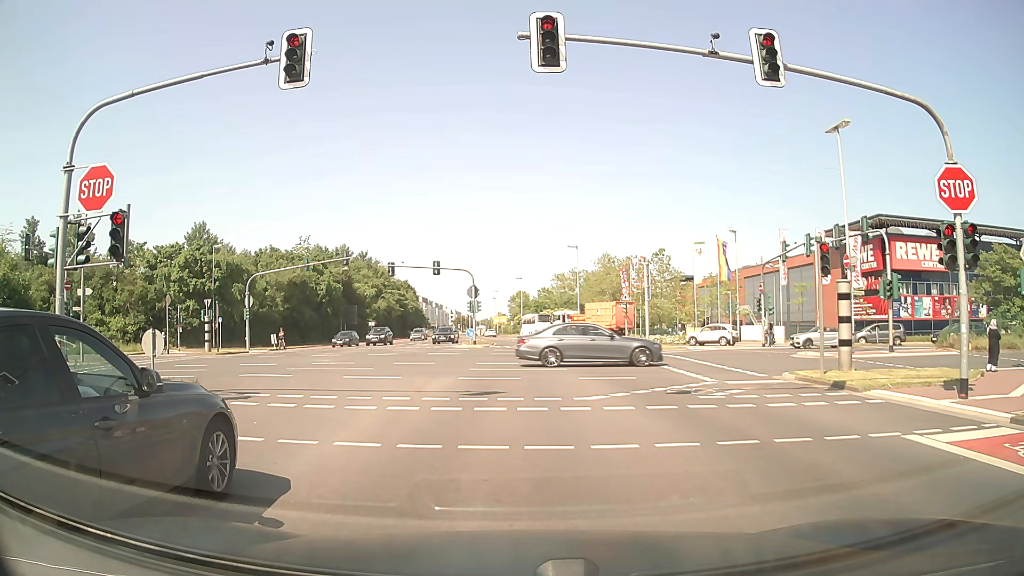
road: secondary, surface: asphalt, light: Day
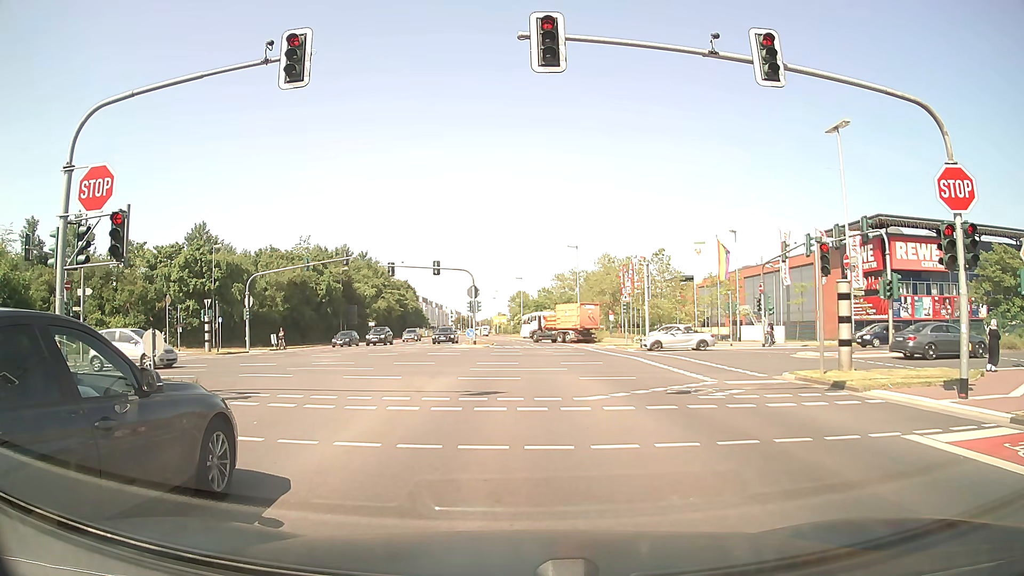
(0.0, 0.0) m; 0°
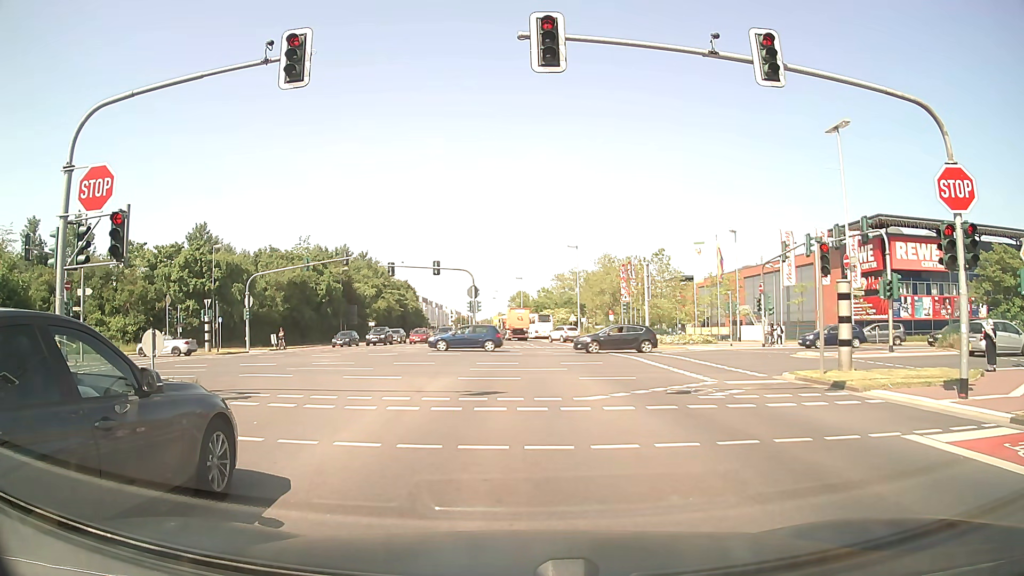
(0.0, 0.0) m; 0°
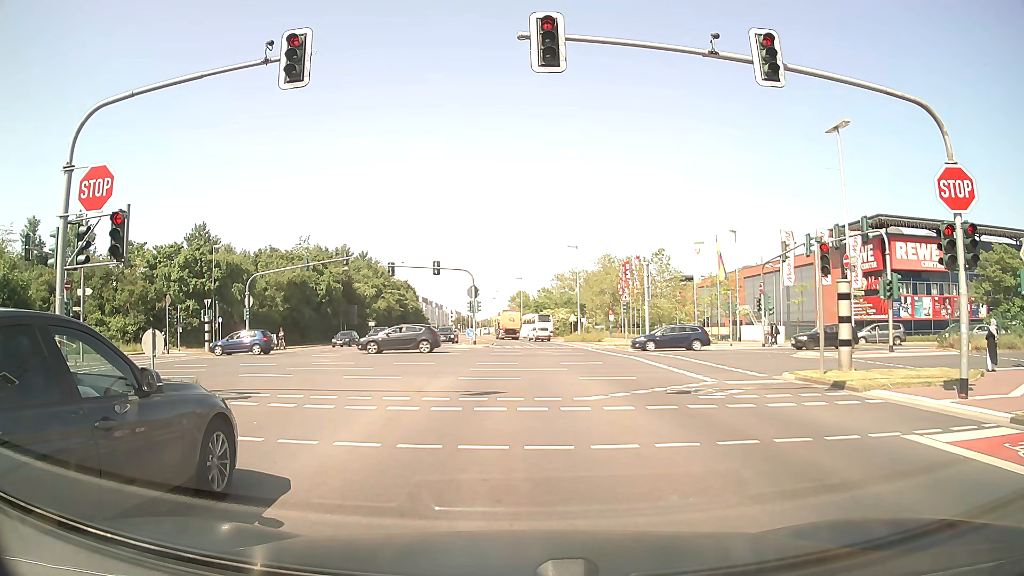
(0.0, 0.0) m; 0°
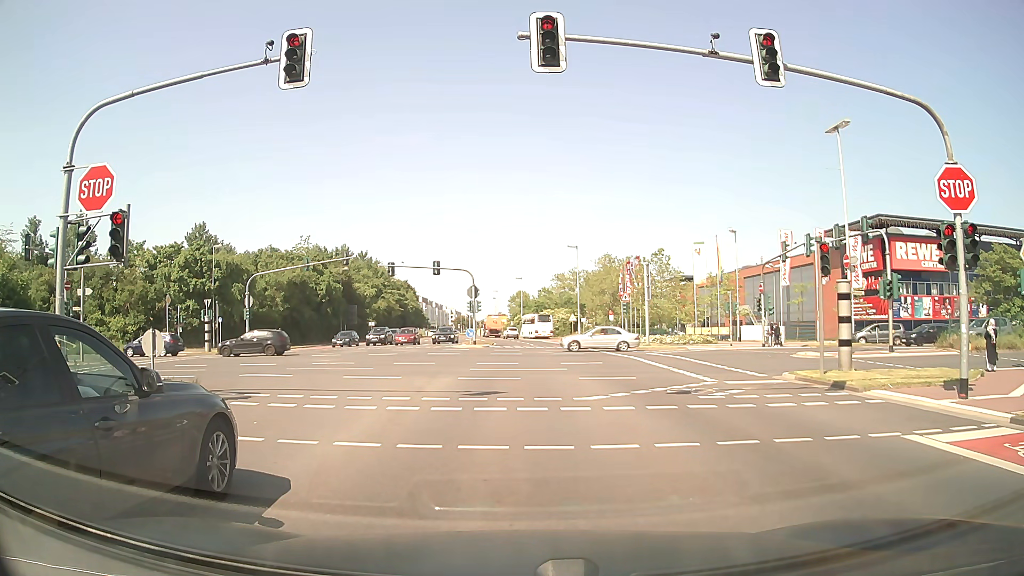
(0.0, 0.0) m; 0°
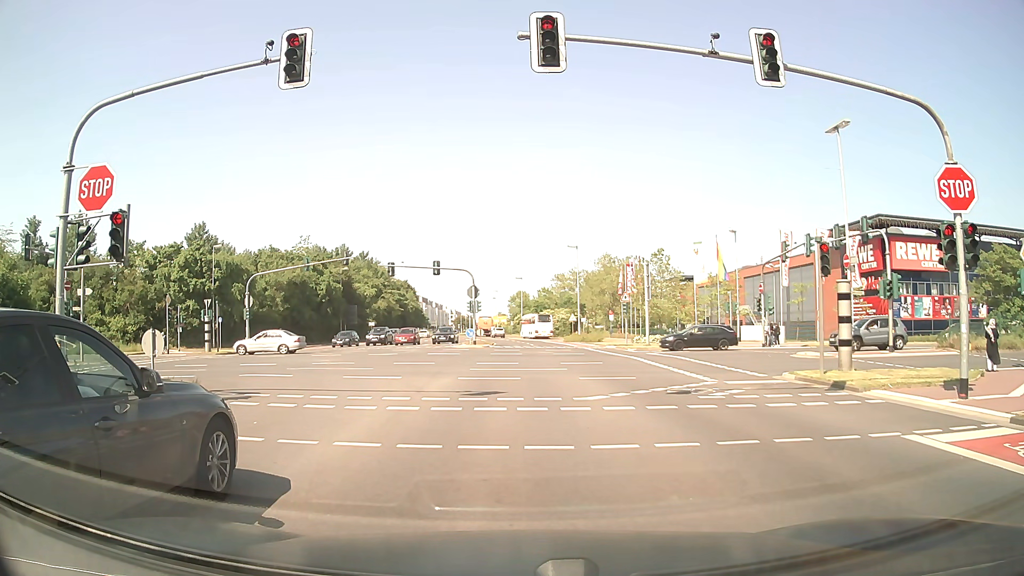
(0.0, 0.0) m; 0°
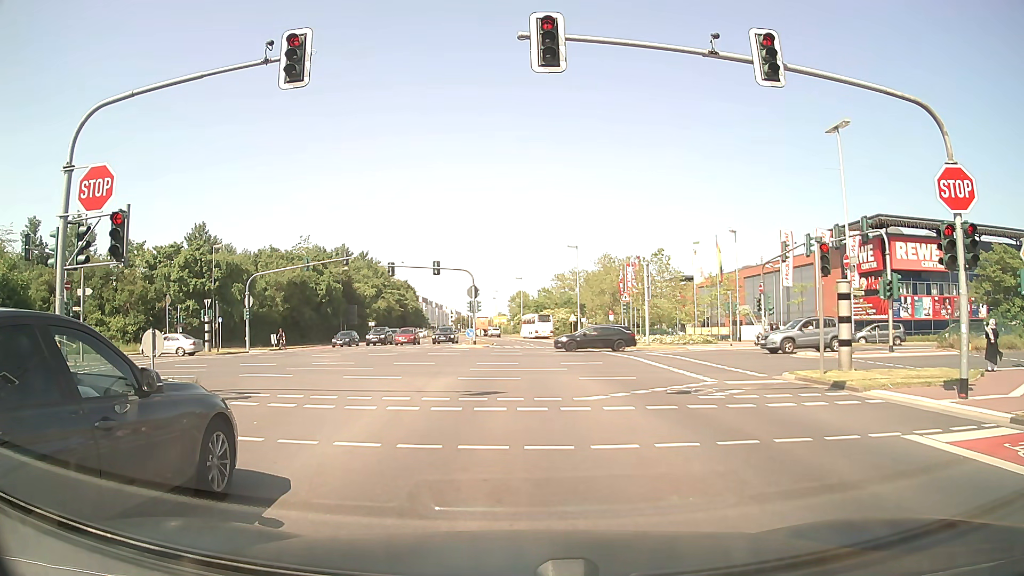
(0.0, 0.0) m; 0°
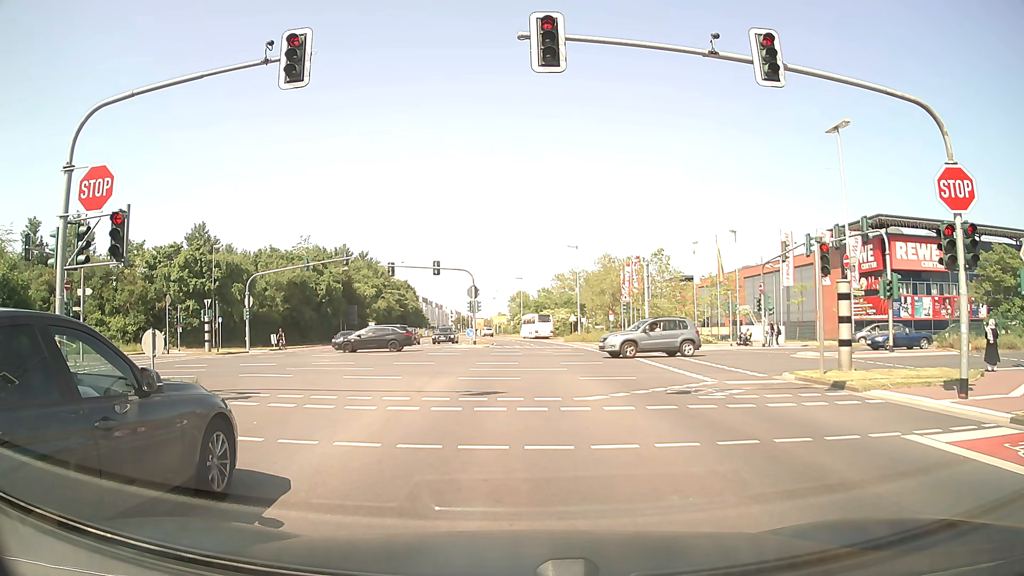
(0.0, 0.0) m; 0°
